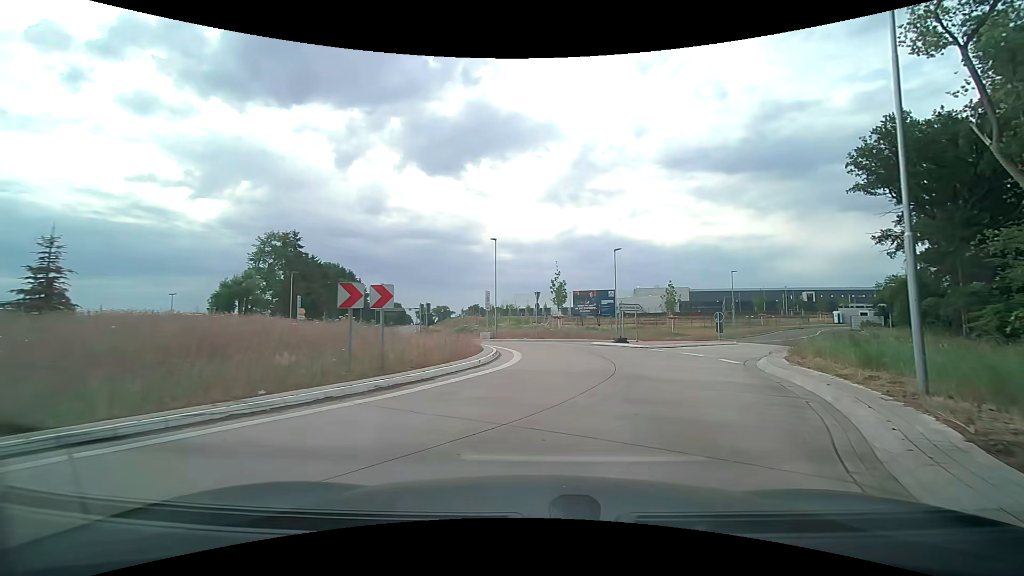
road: secondary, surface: asphalt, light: Day
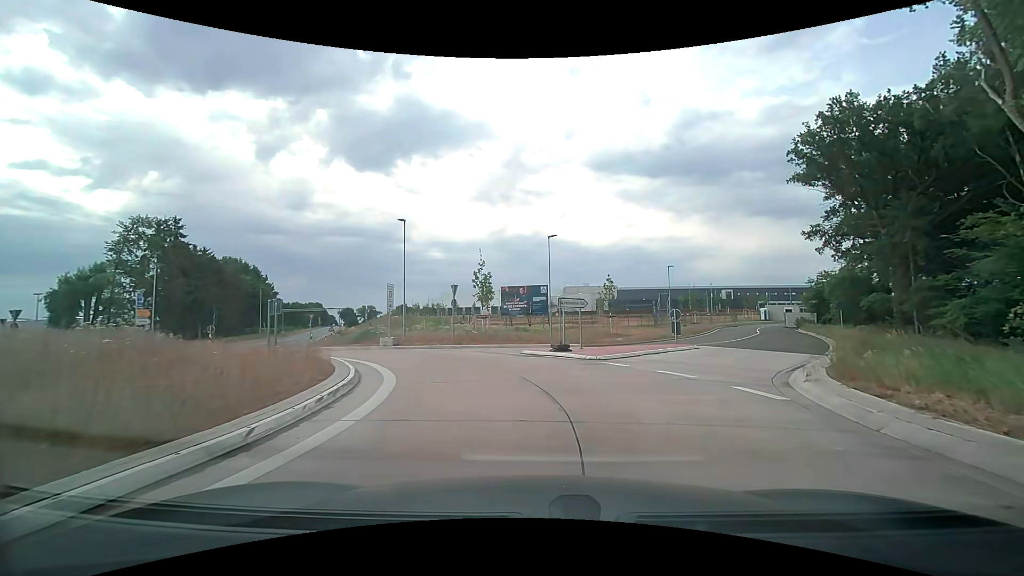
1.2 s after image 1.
(+0.6, +7.6) m; +7°
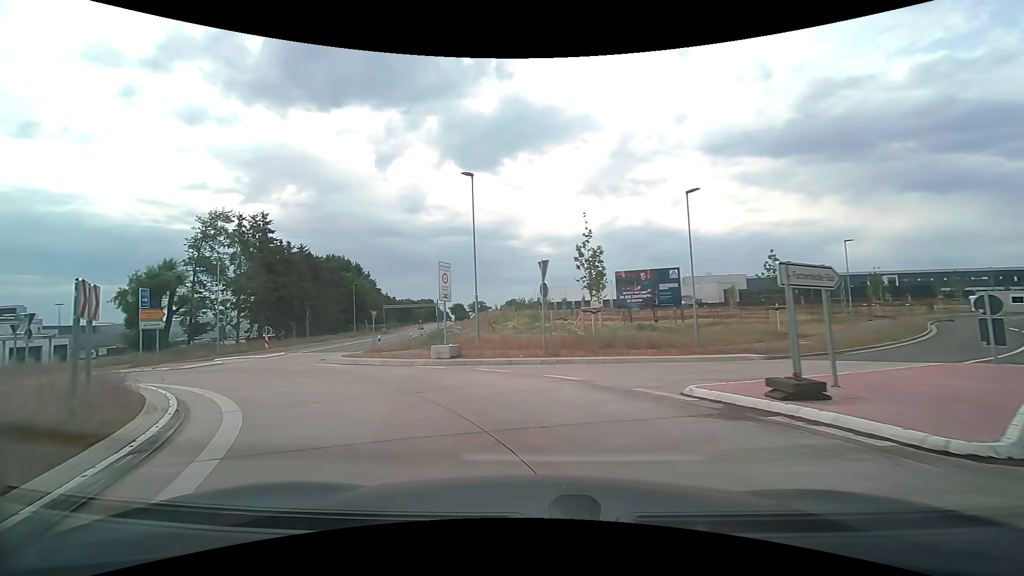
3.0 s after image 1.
(-0.6, +11.1) m; -12°
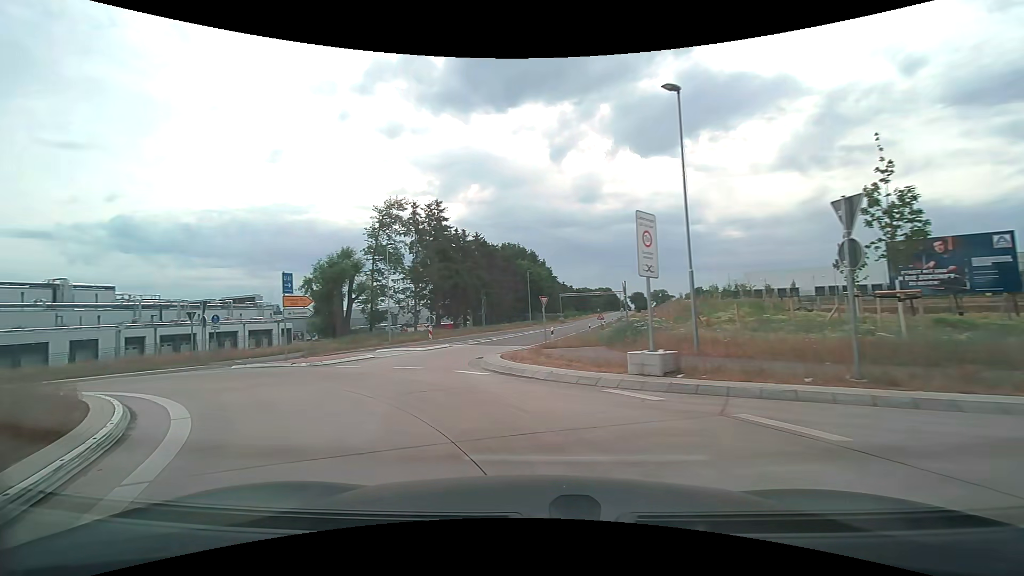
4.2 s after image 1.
(-1.2, +7.3) m; -21°
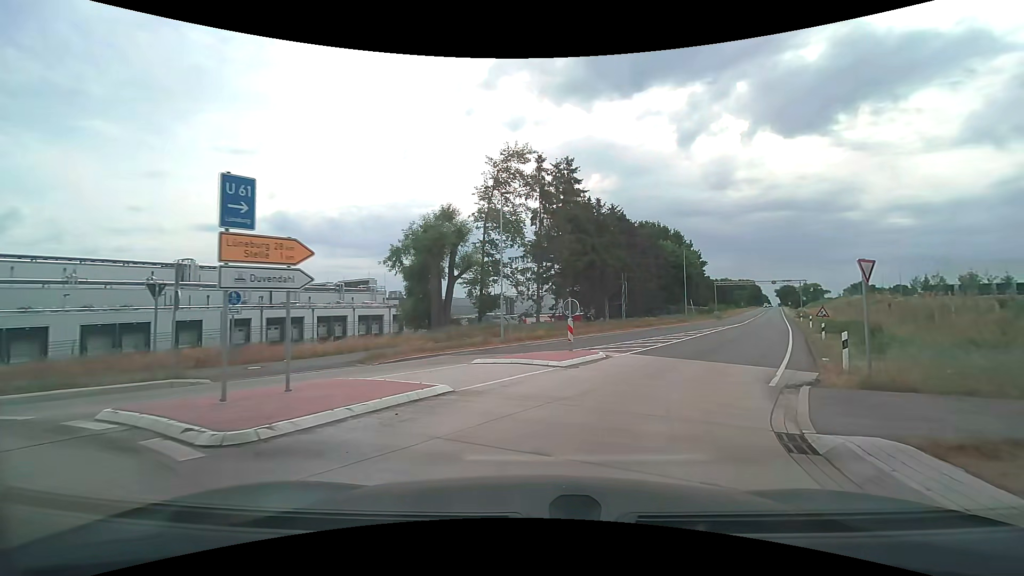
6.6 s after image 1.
(-3.2, +14.3) m; -12°
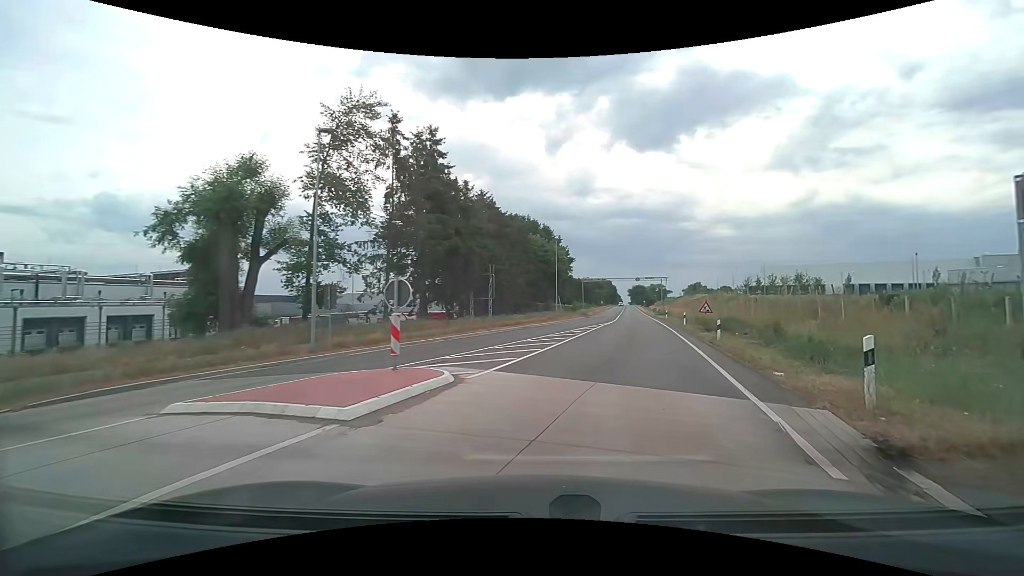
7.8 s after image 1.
(+1.0, +7.8) m; +15°
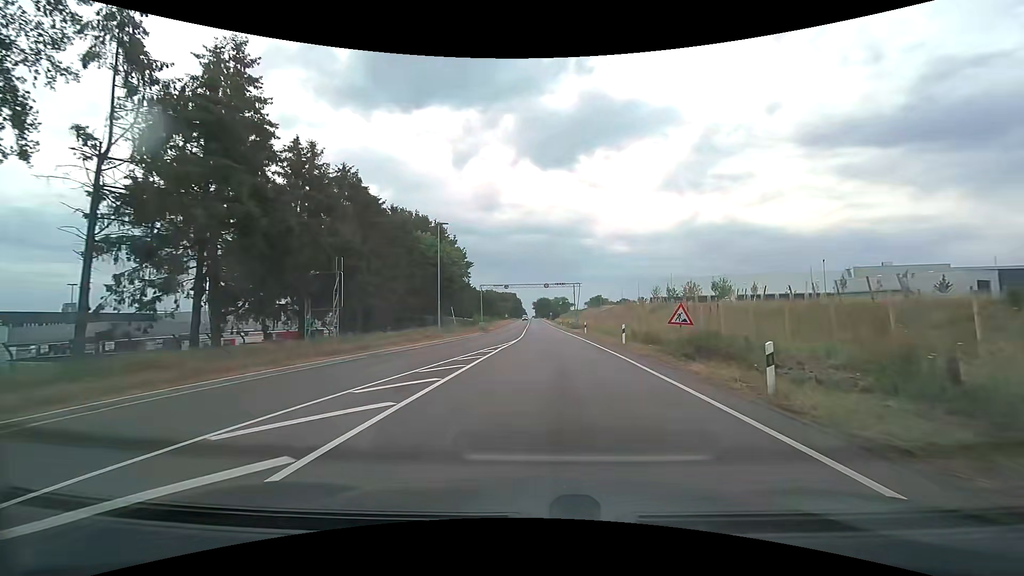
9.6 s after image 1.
(+2.1, +15.2) m; +11°
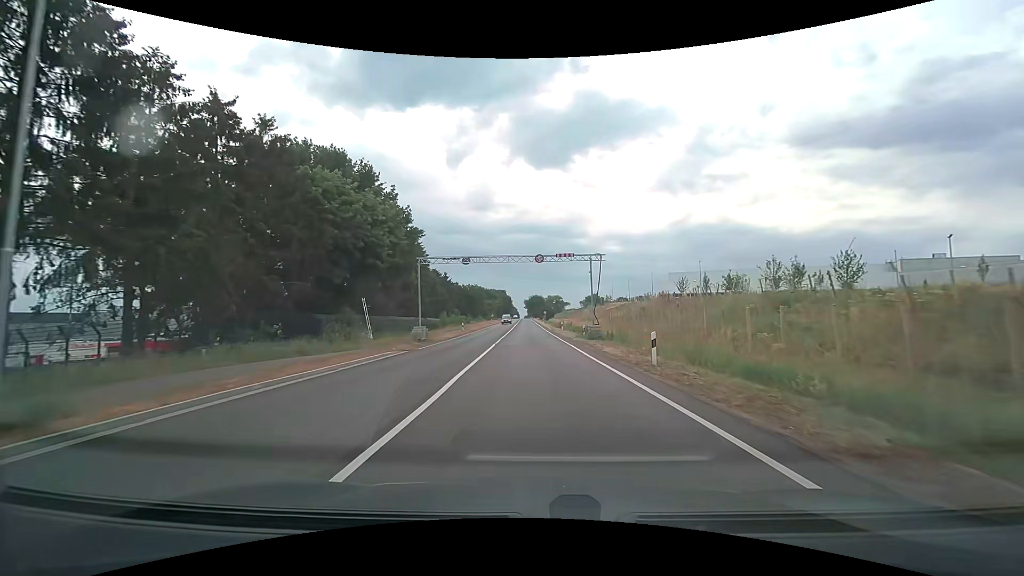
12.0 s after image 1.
(+0.7, +29.0) m; +1°
(0, +10) (0, +20) (0, +30) (0, +40) (0, +50) (-1, +60) (-1, +70) (-1, +80) (-1, +90) (-1, +100) m
